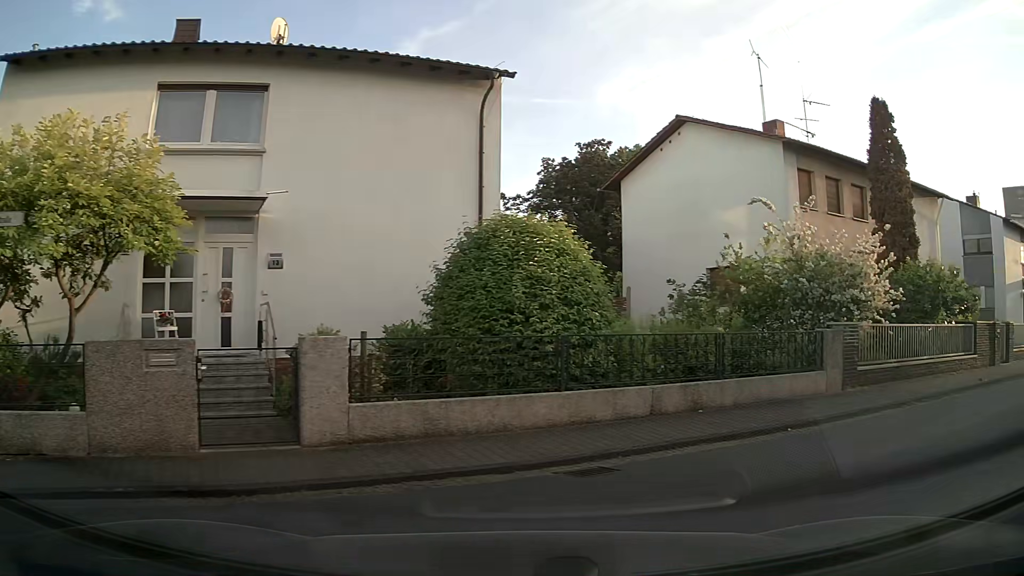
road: residential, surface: asphalt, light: Day
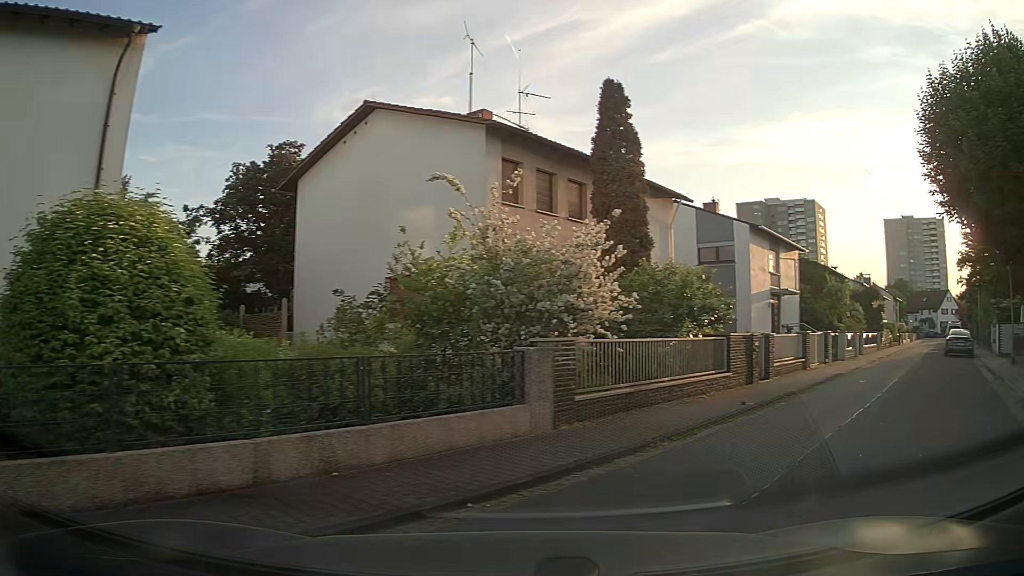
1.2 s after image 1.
(+0.6, +3.4) m; +23°
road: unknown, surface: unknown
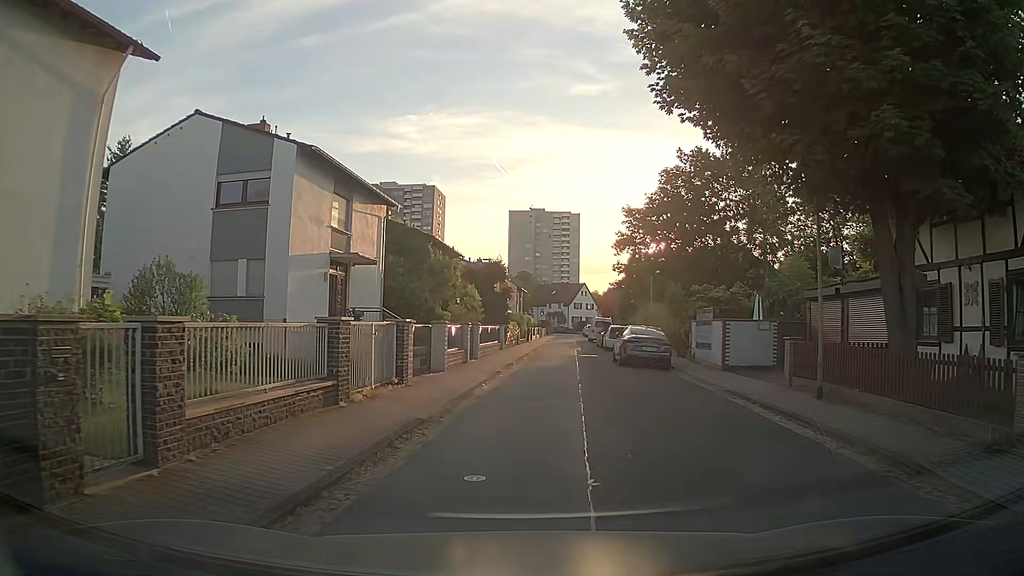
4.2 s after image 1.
(+5.4, +12.4) m; +31°
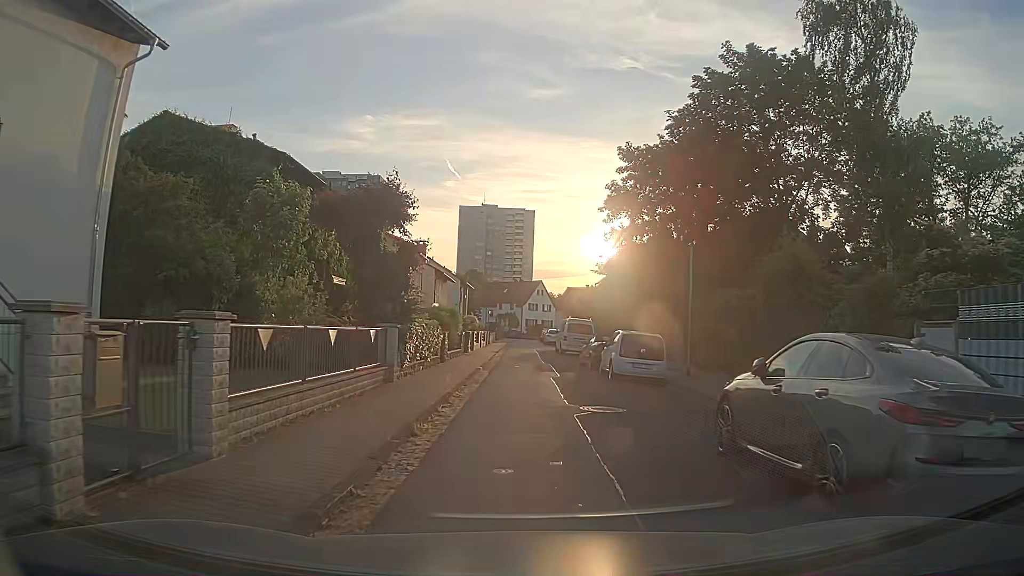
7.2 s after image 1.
(+0.8, +18.9) m; +5°
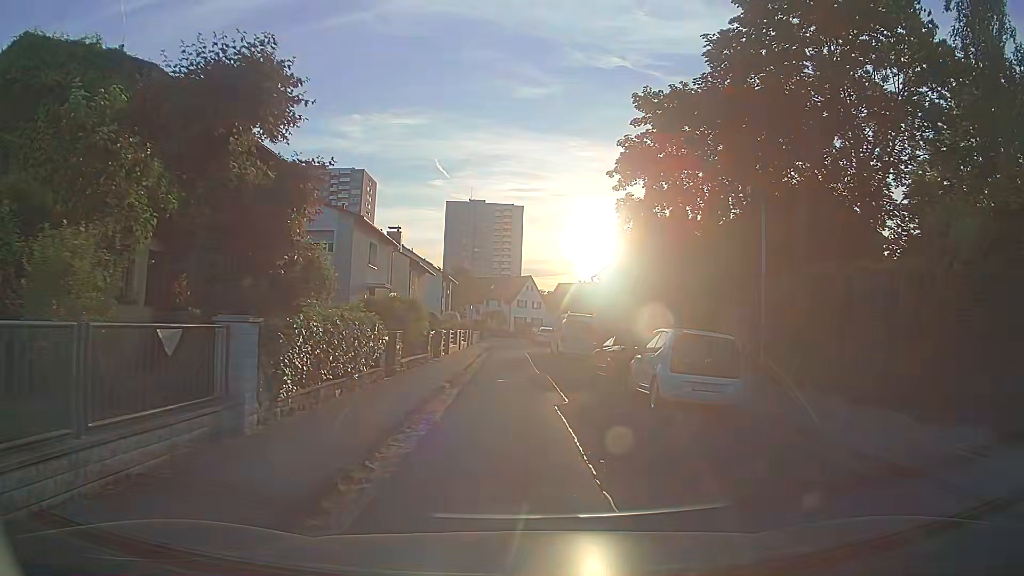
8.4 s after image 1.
(0.0, +7.6) m; 0°
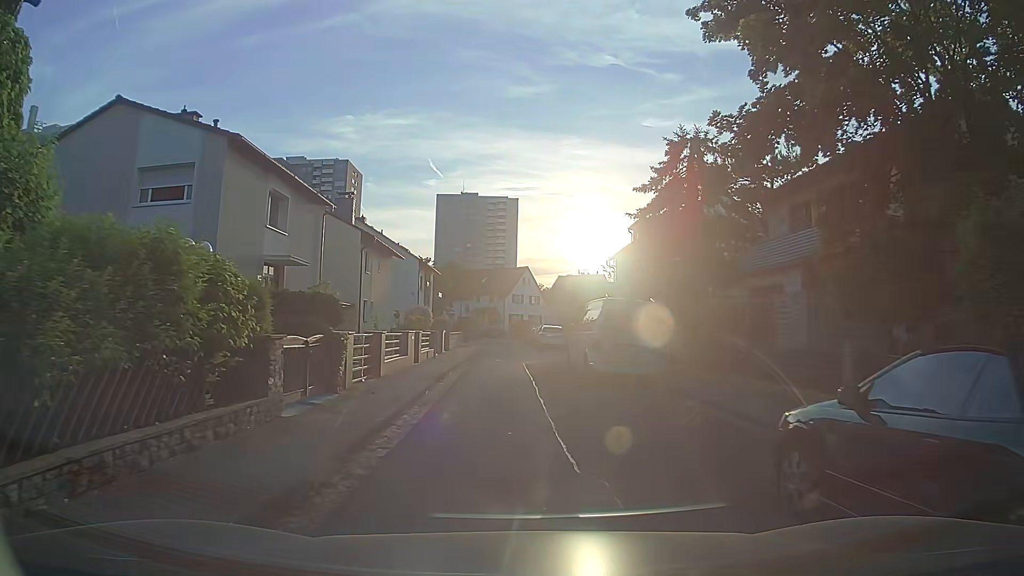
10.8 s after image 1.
(+0.3, +14.4) m; +1°
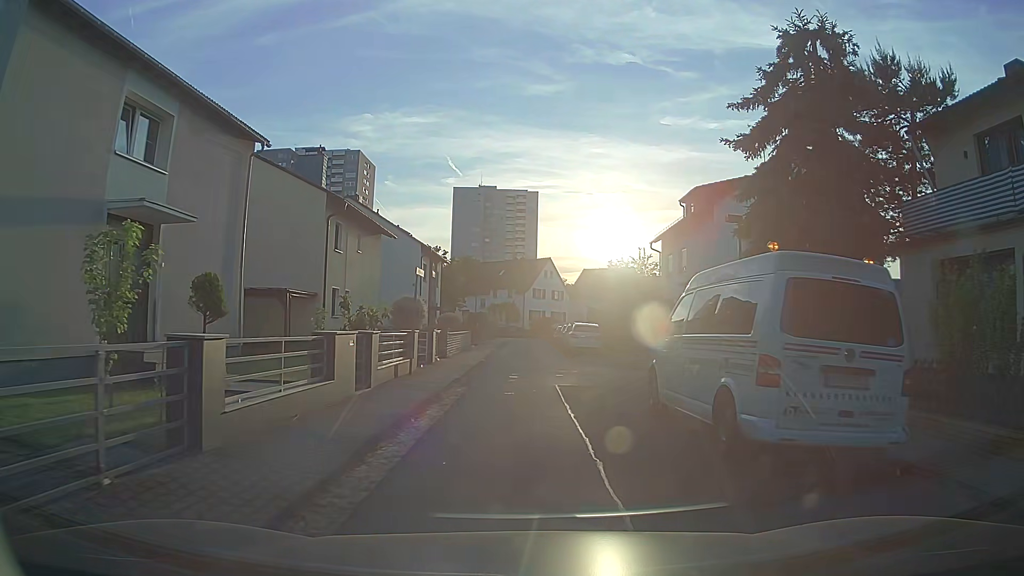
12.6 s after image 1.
(-0.2, +10.1) m; -2°
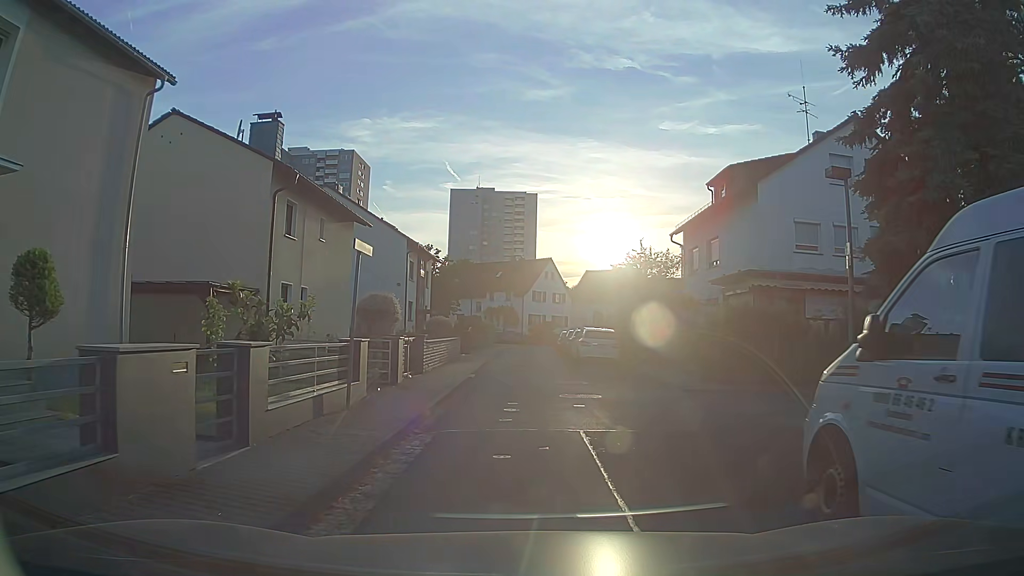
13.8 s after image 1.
(0.0, +6.0) m; 0°
(0, +10) (0, +20) (0, +30) (0, +40) (+1, +50) (+2, +60) (0, +69) (-7, +77) (-13, +84) (-20, +92) m
